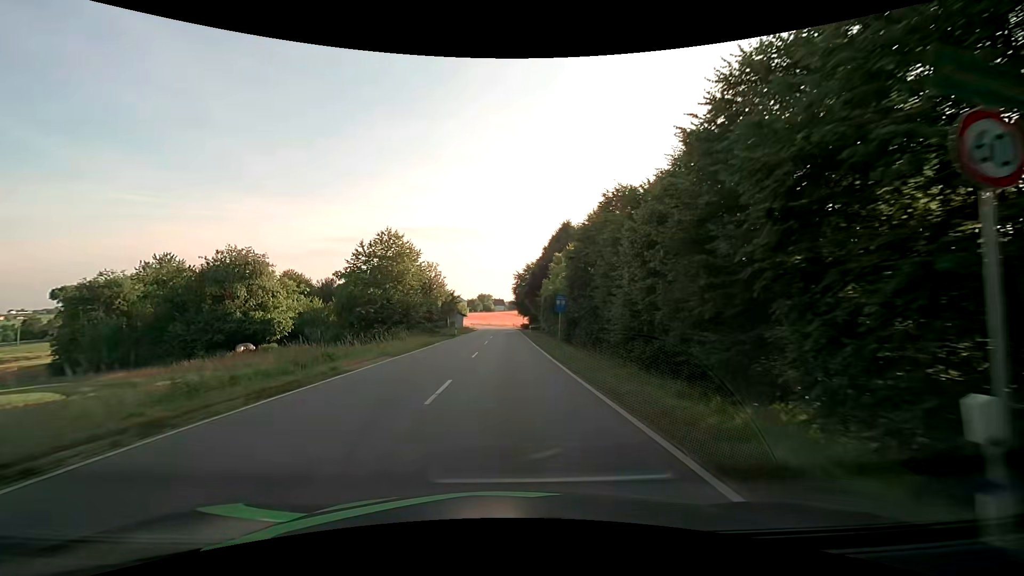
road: tertiary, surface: asphalt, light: Day
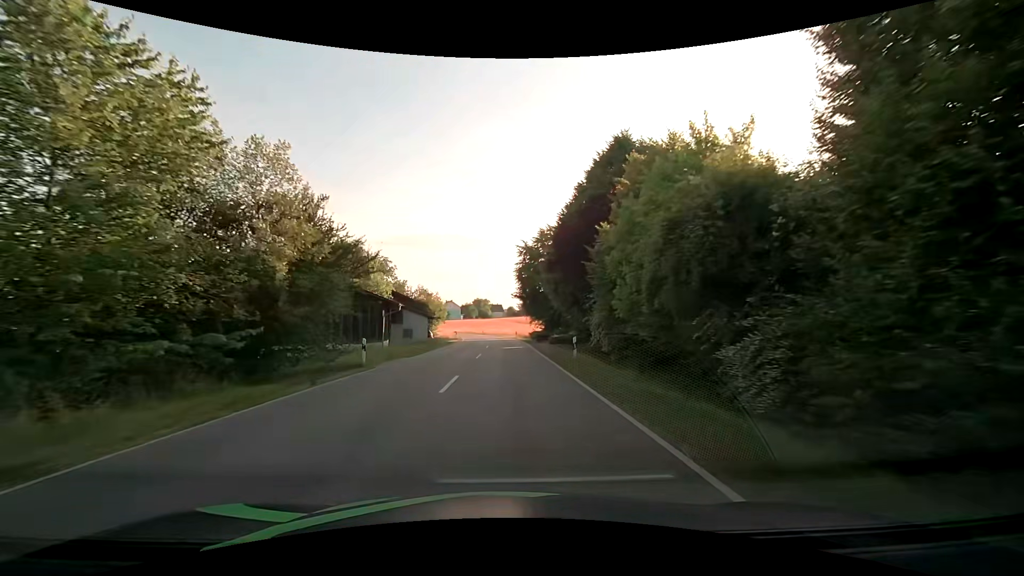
(-0.1, +34.1) m; 0°
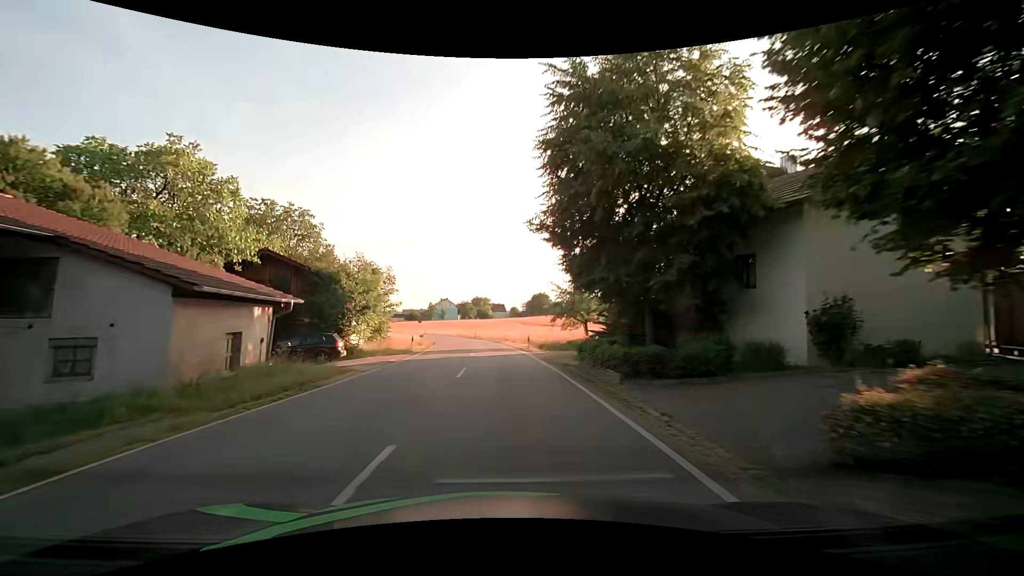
(0.0, +32.5) m; -1°
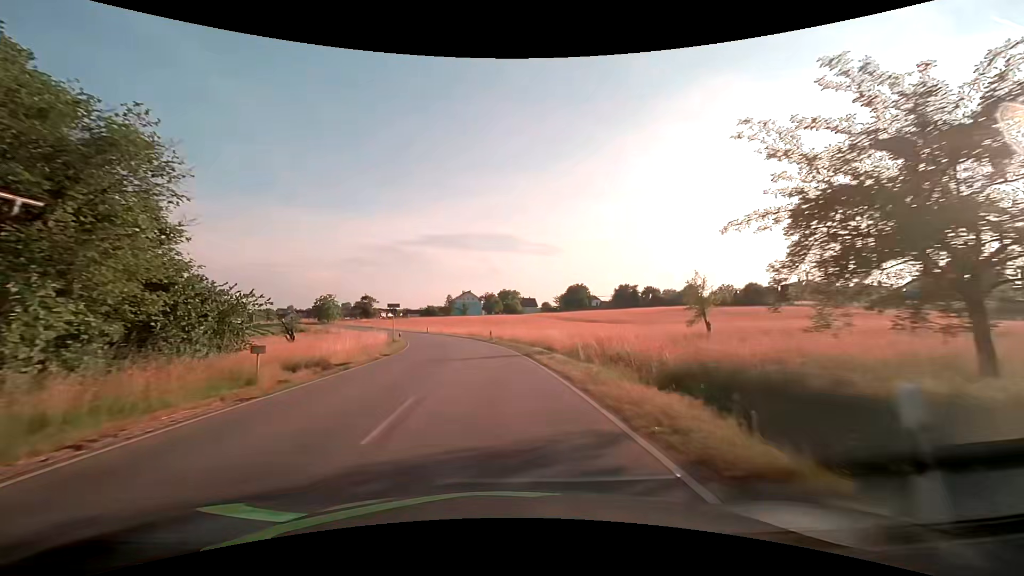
(-0.2, +32.3) m; -3°
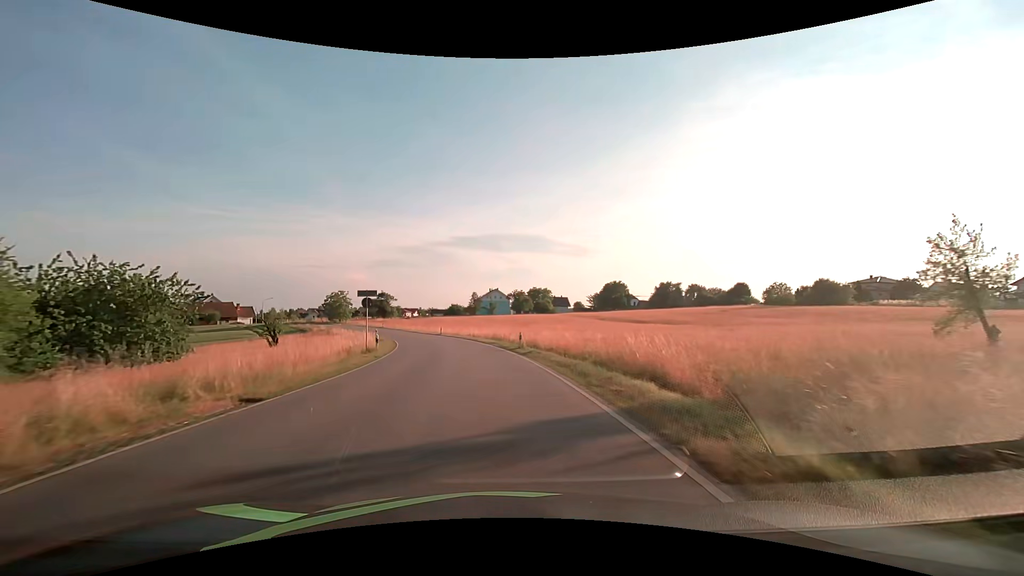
(-0.5, +16.2) m; -3°
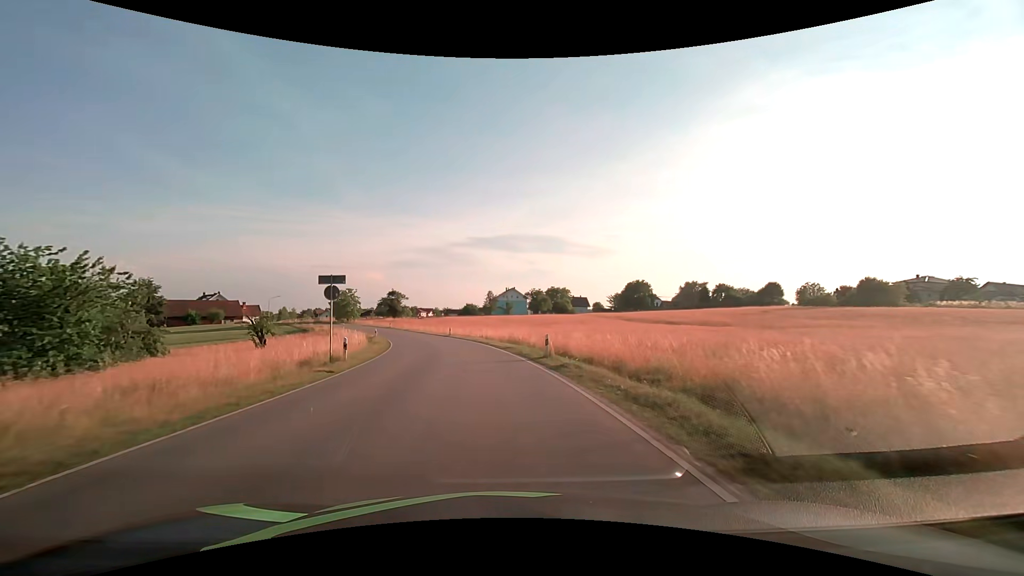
(-0.1, +8.1) m; -2°
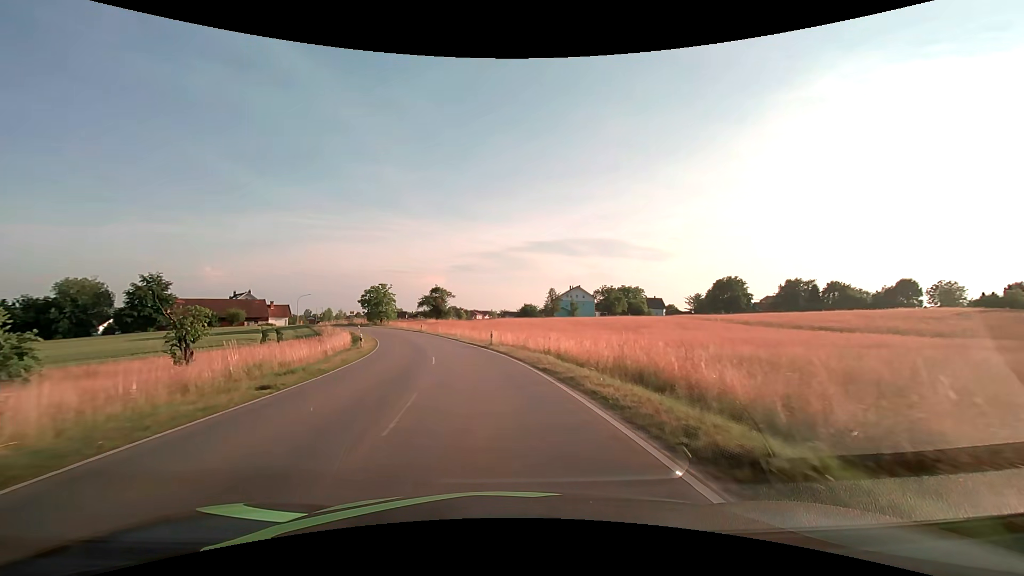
(-1.3, +23.8) m; -7°
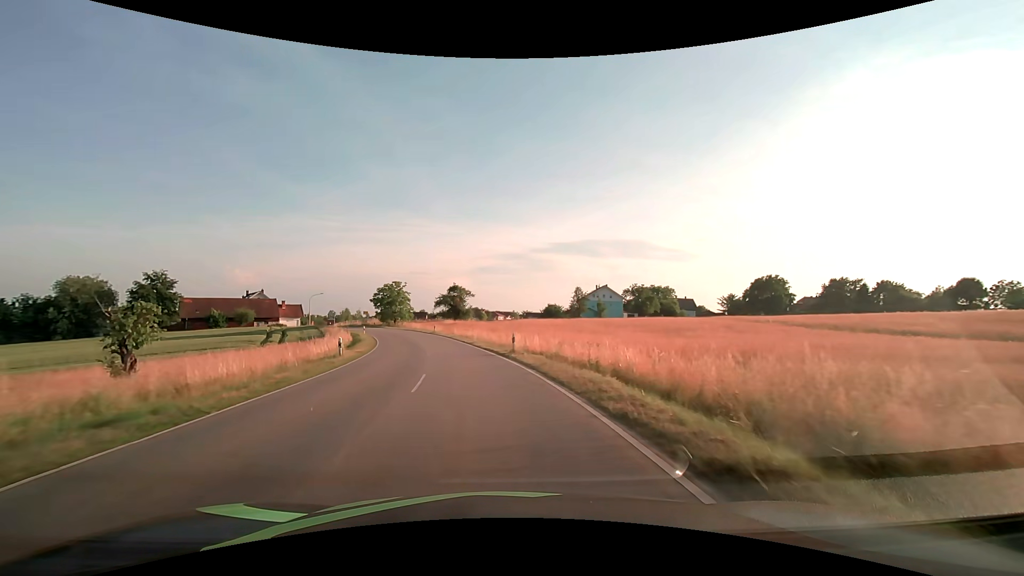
(-0.2, +7.8) m; -2°
(0, +10) (-1, +20) (-3, +30) (-5, +40) (-8, +49) (-11, +59) (-14, +68) (-19, +77) (-23, +86) (-28, +95) m
